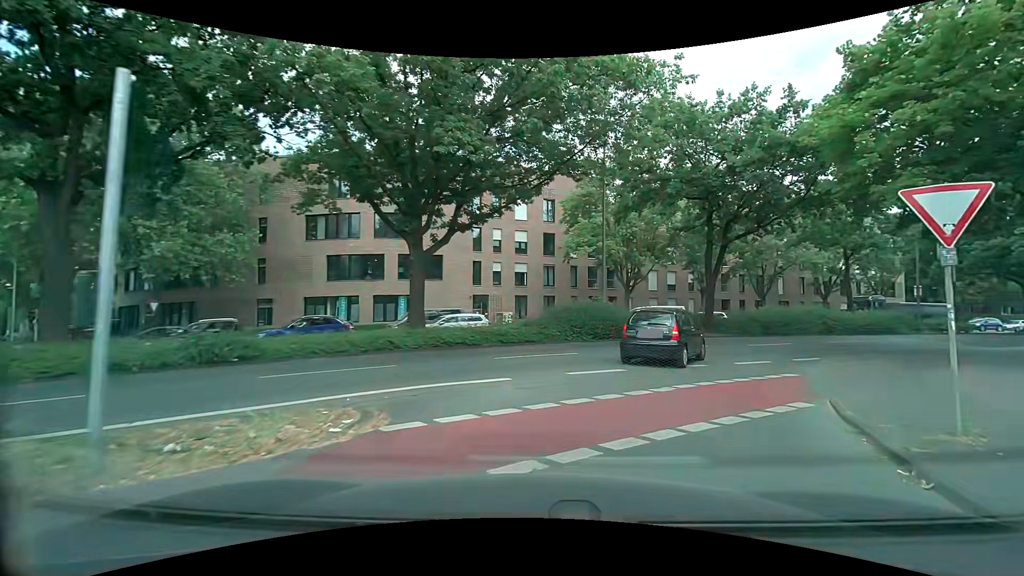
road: secondary_link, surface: asphalt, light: Day
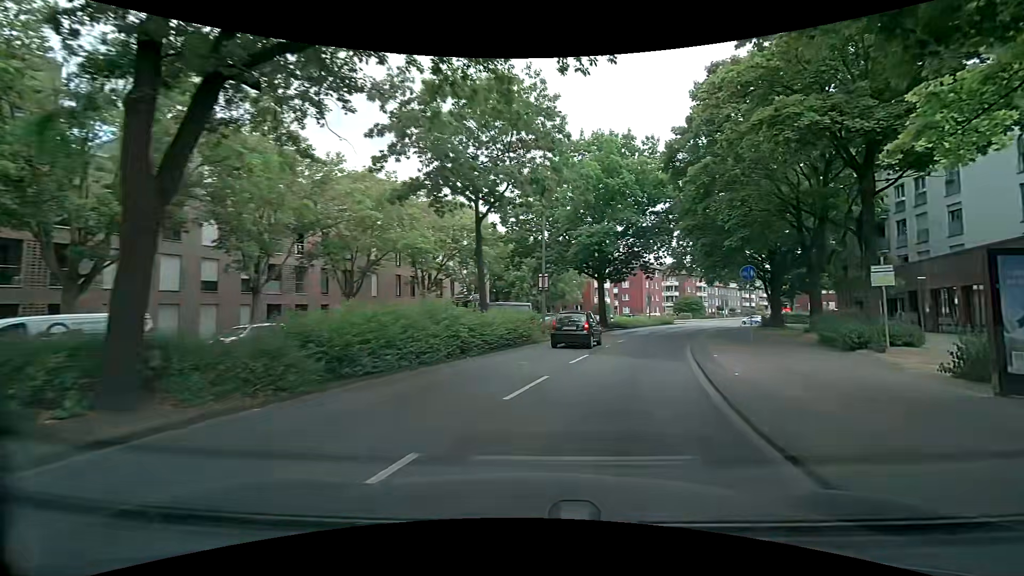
(+7.9, +19.7) m; +43°
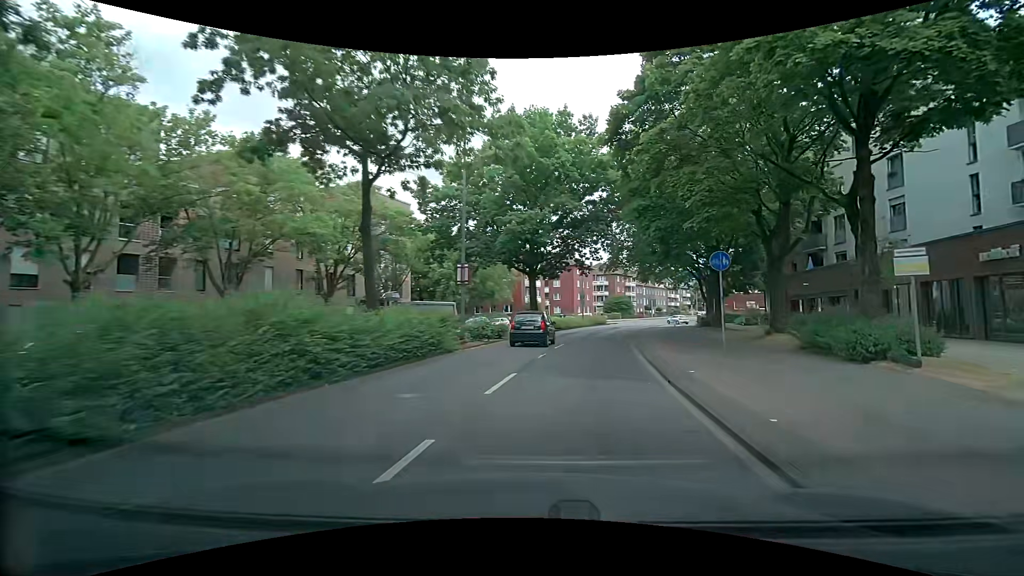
(+0.4, +5.4) m; +8°
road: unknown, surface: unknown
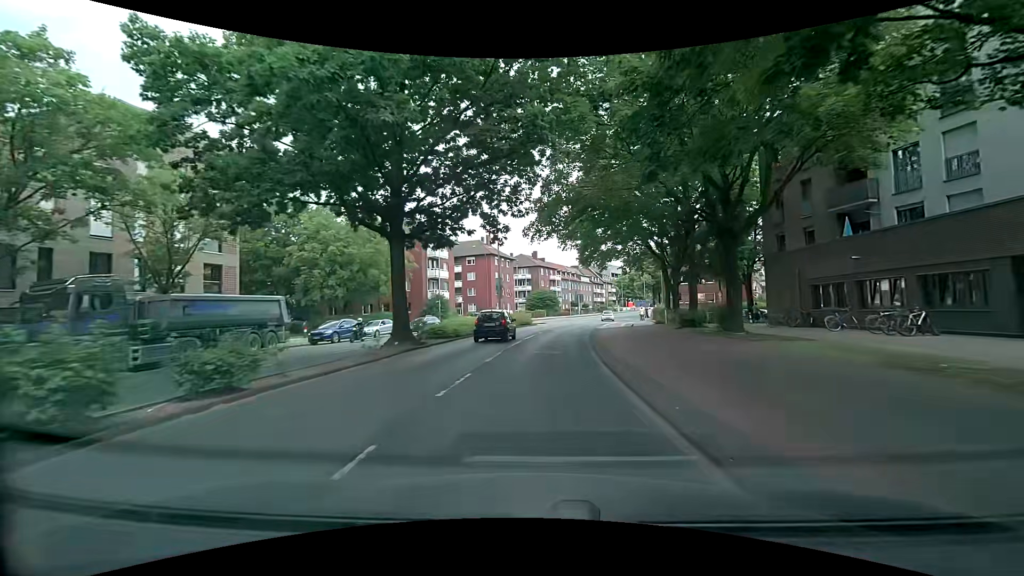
(+1.8, +18.4) m; +8°
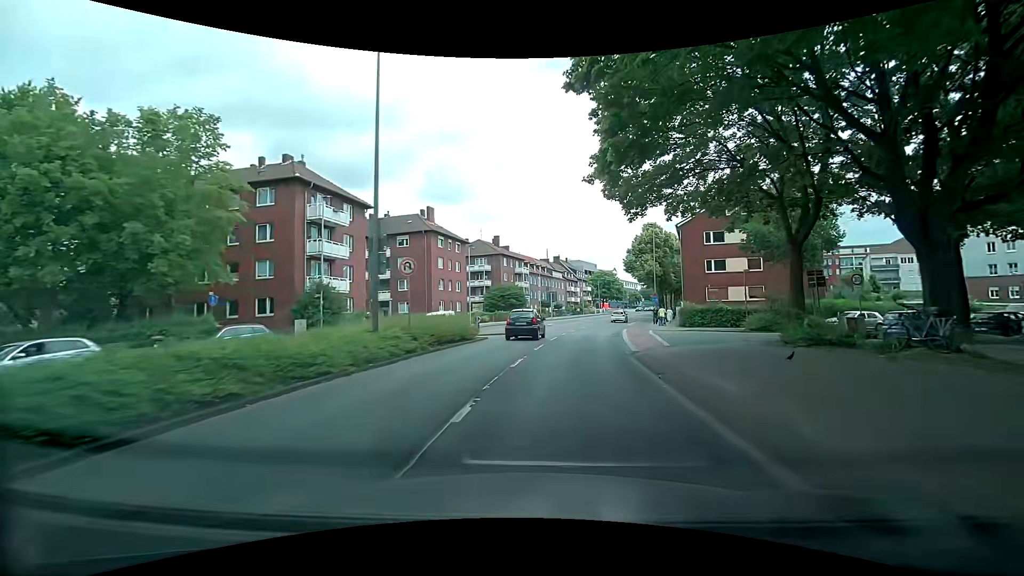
(+0.8, +26.5) m; +5°
